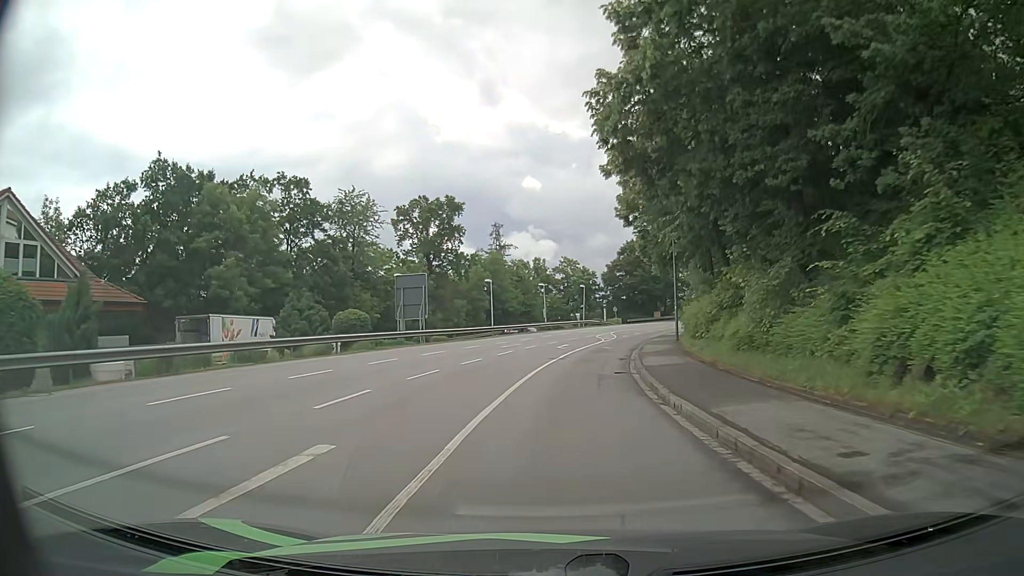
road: tertiary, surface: asphalt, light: Day
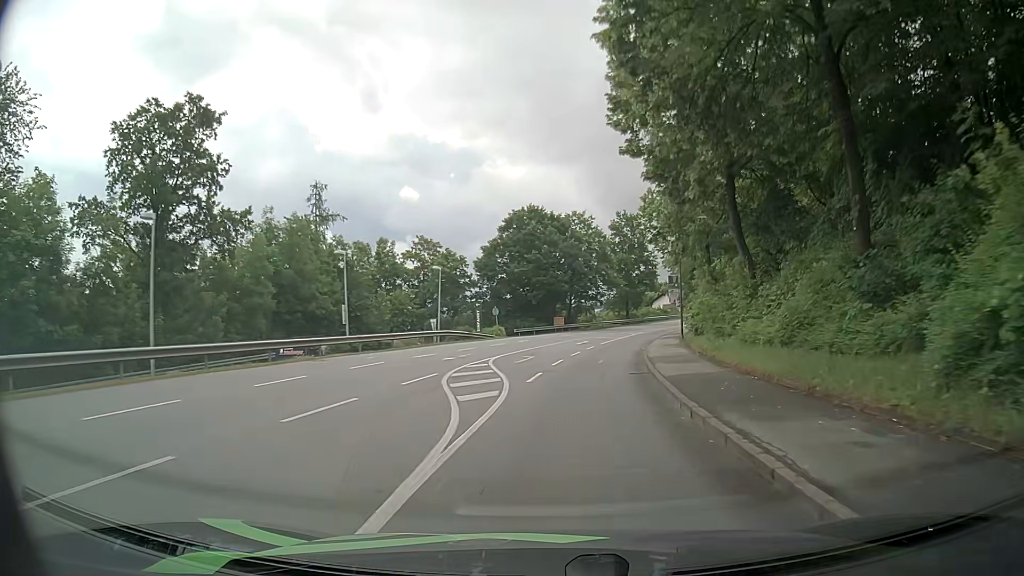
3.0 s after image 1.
(+3.2, +36.3) m; +9°
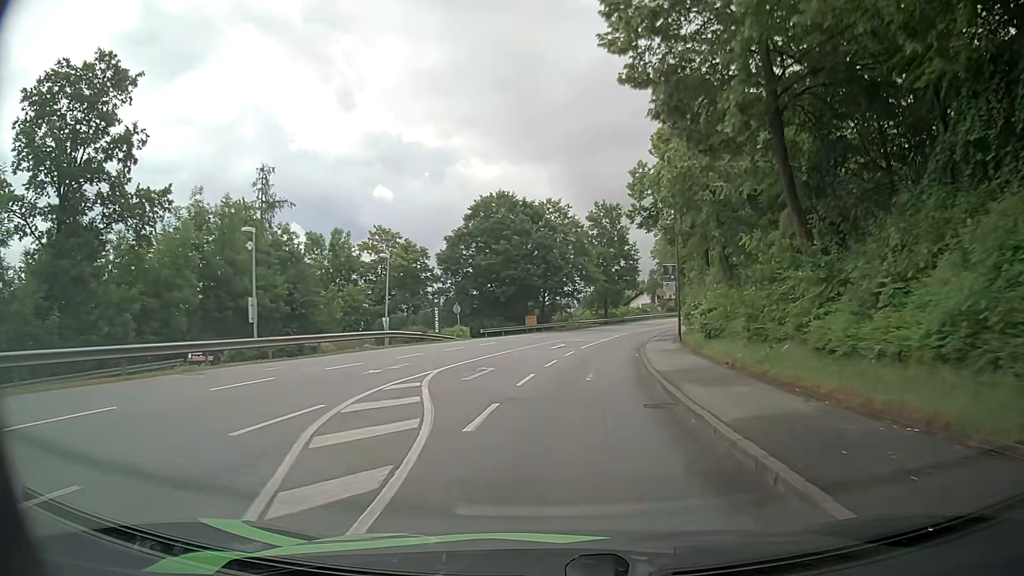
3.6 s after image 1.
(+0.3, +7.4) m; +3°
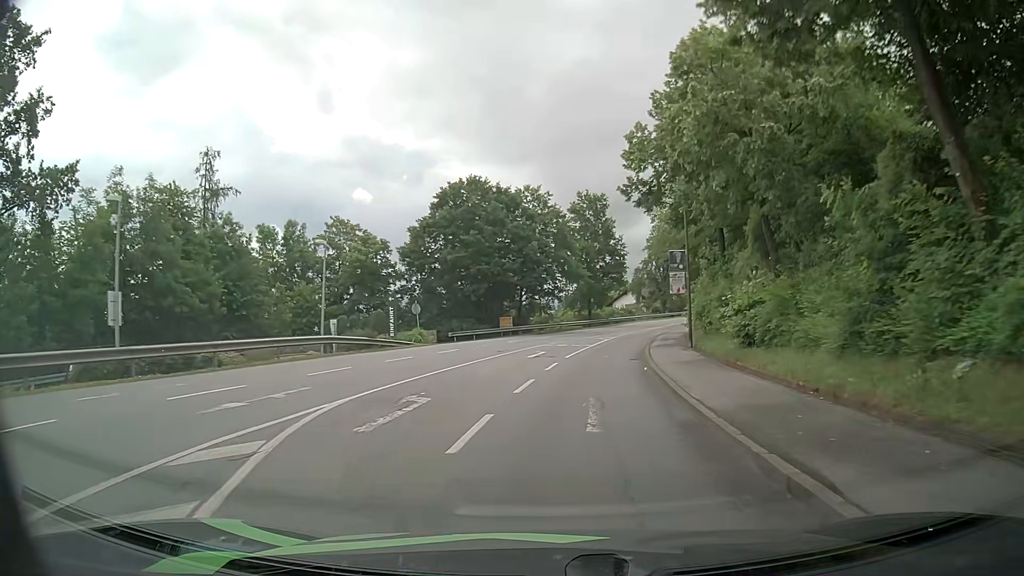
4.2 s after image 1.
(+0.2, +7.4) m; +2°
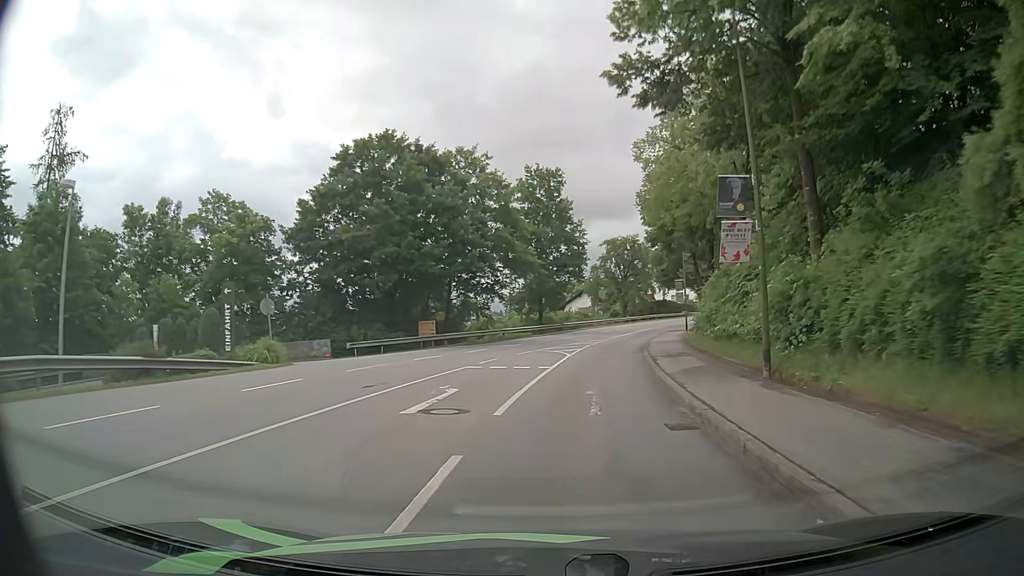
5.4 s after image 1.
(+0.4, +14.9) m; +3°
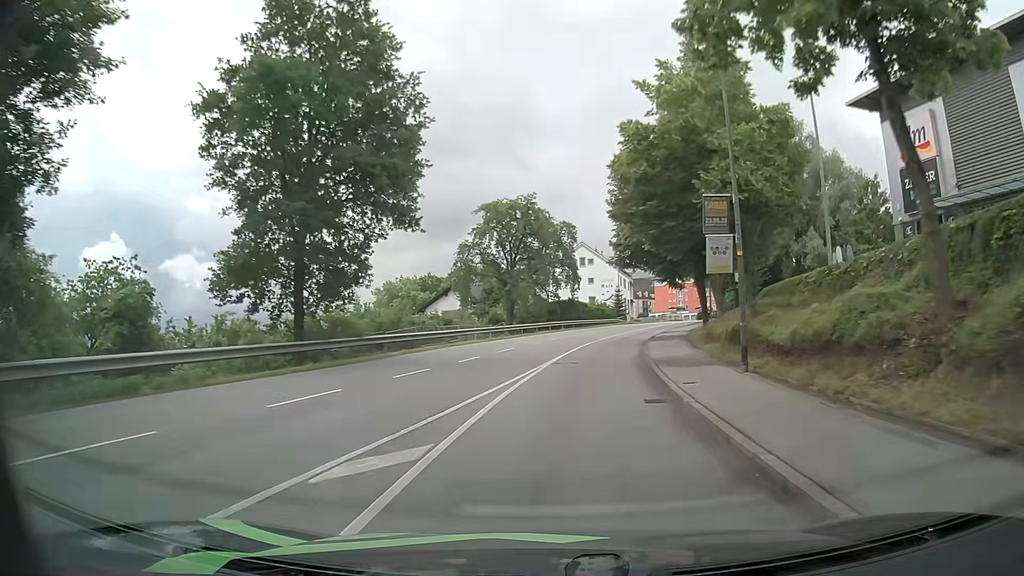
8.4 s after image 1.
(+4.0, +36.8) m; +11°
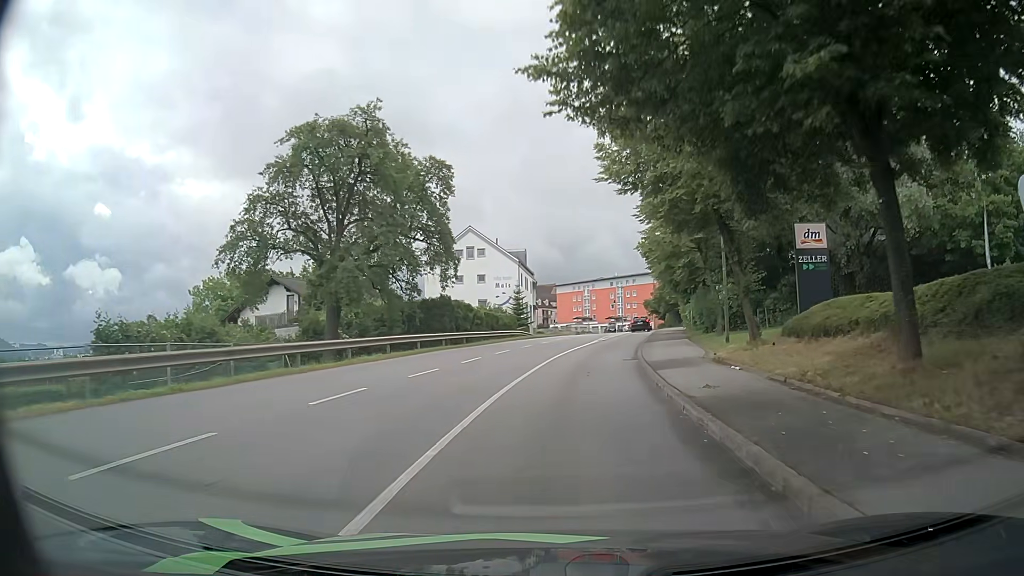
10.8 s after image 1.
(+1.8, +28.6) m; +8°
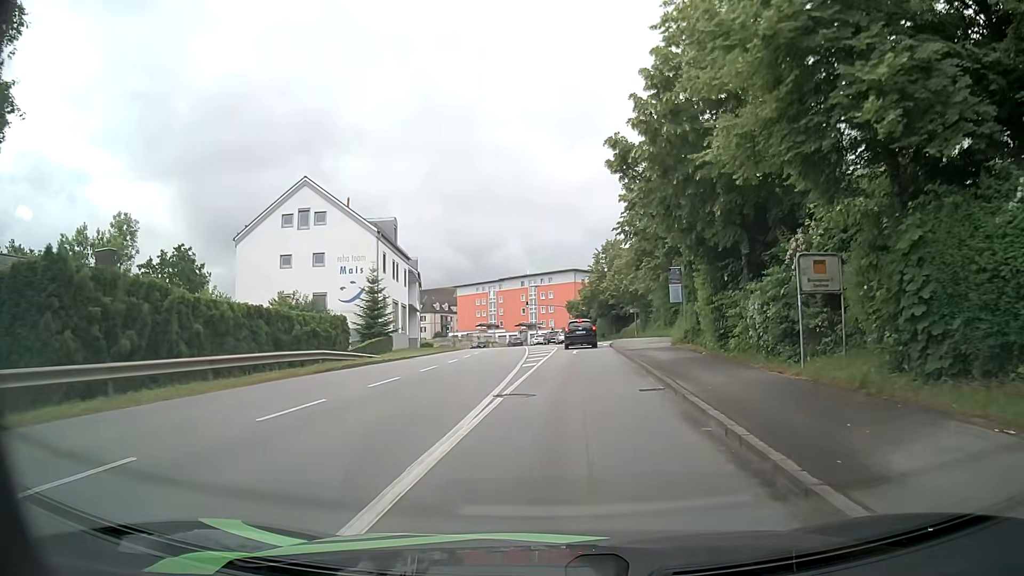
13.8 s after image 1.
(+2.6, +30.7) m; +9°
